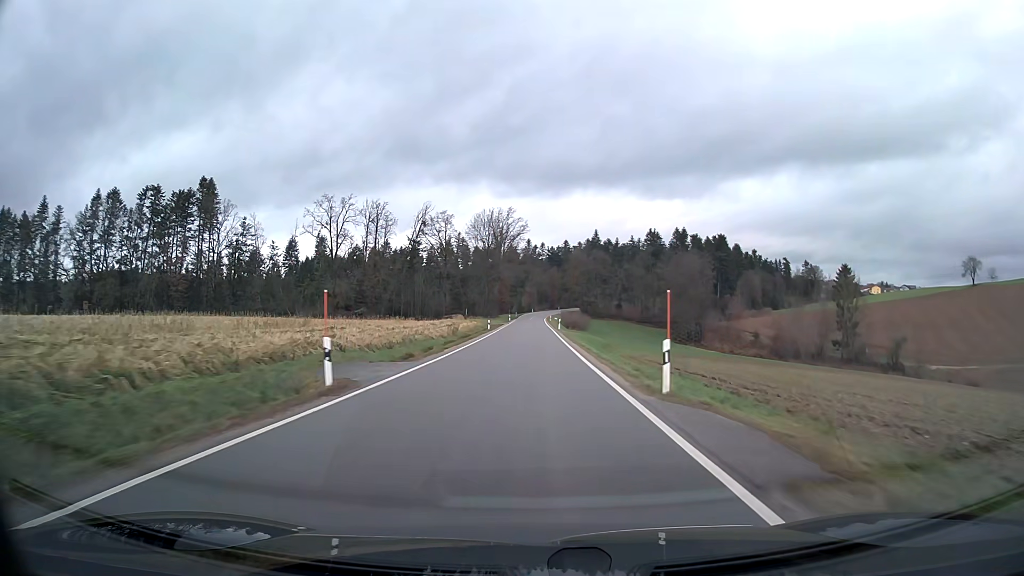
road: tertiary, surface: asphalt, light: Day
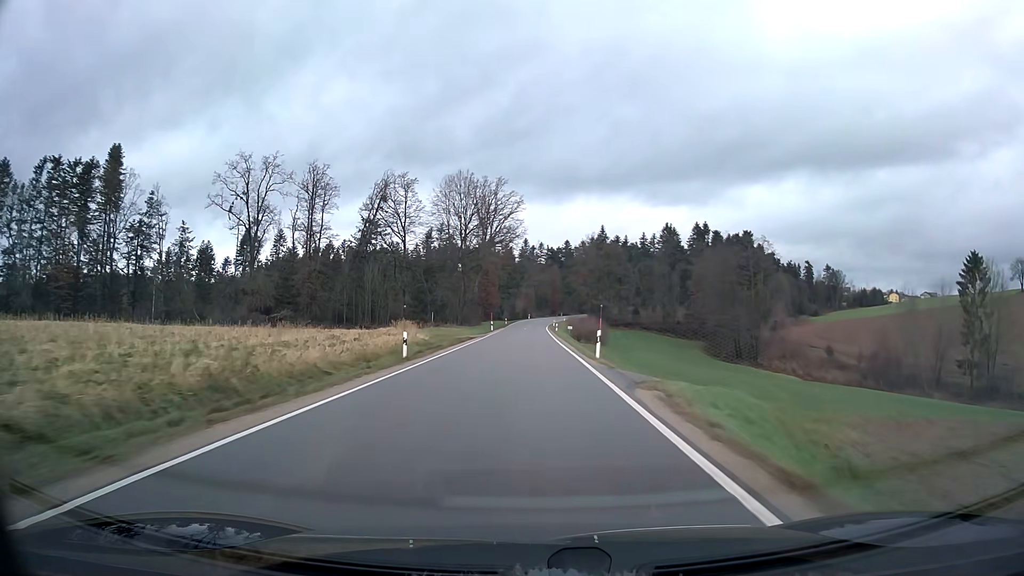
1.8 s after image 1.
(+0.1, +42.0) m; 0°
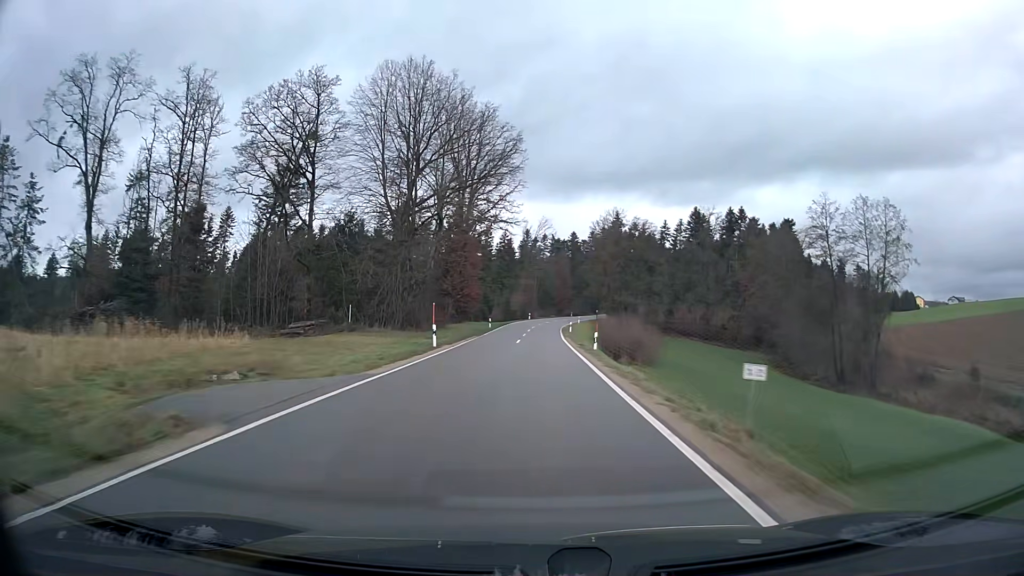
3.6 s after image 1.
(0.0, +42.7) m; 0°
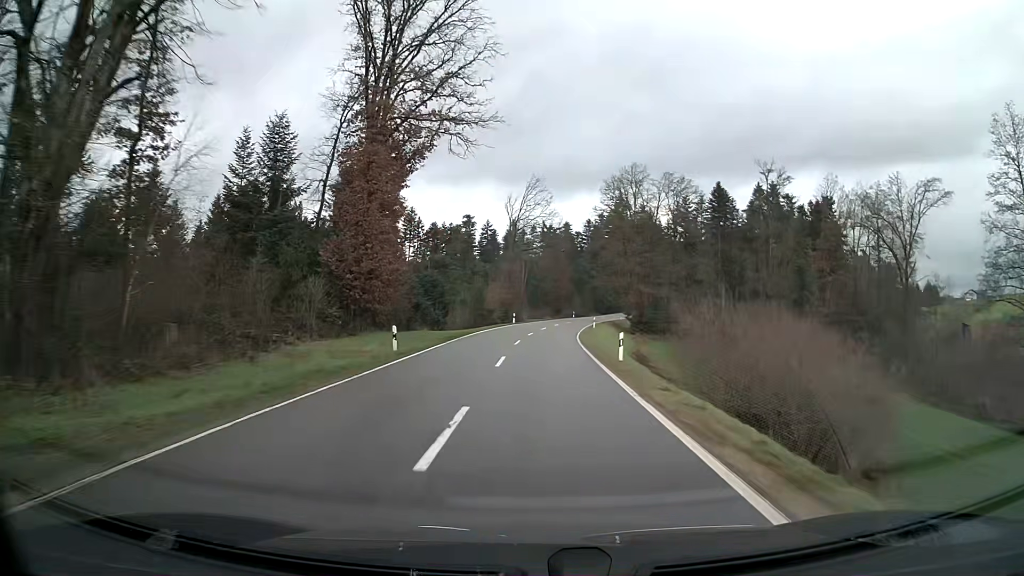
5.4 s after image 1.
(+0.3, +40.2) m; +1°
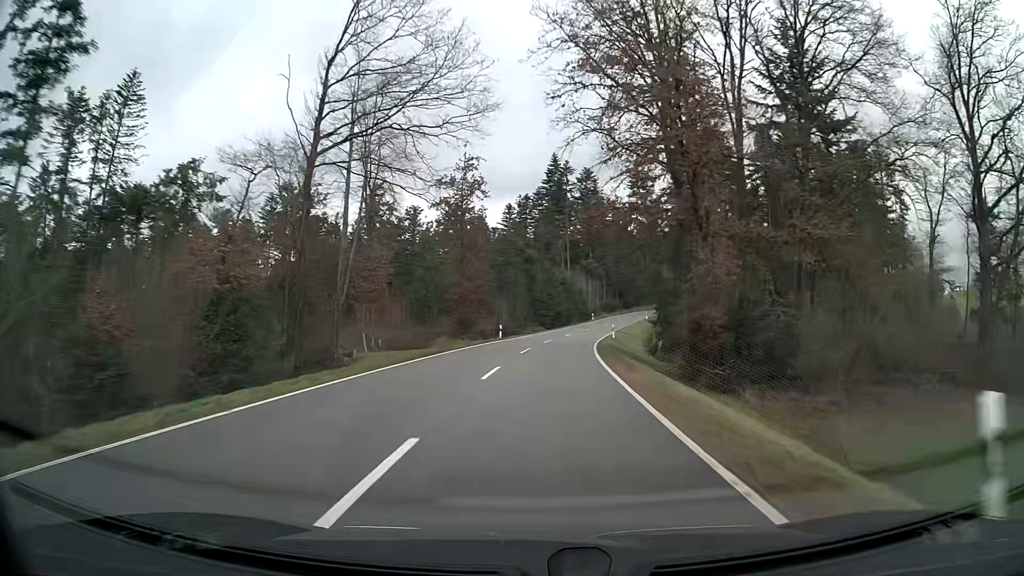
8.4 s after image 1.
(+3.2, +61.9) m; +7°
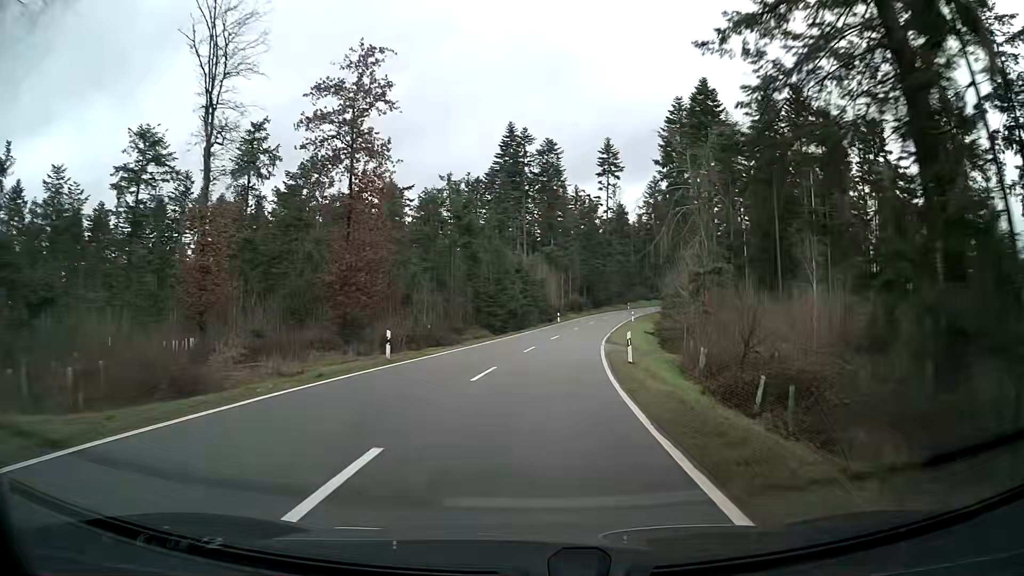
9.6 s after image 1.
(+0.9, +24.5) m; +4°
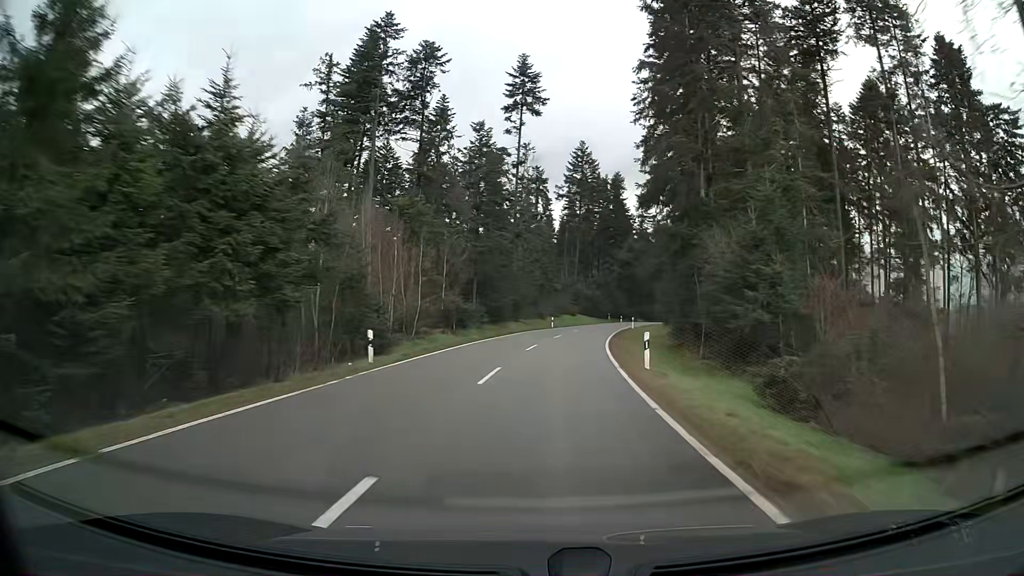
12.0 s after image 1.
(+3.9, +48.7) m; +9°
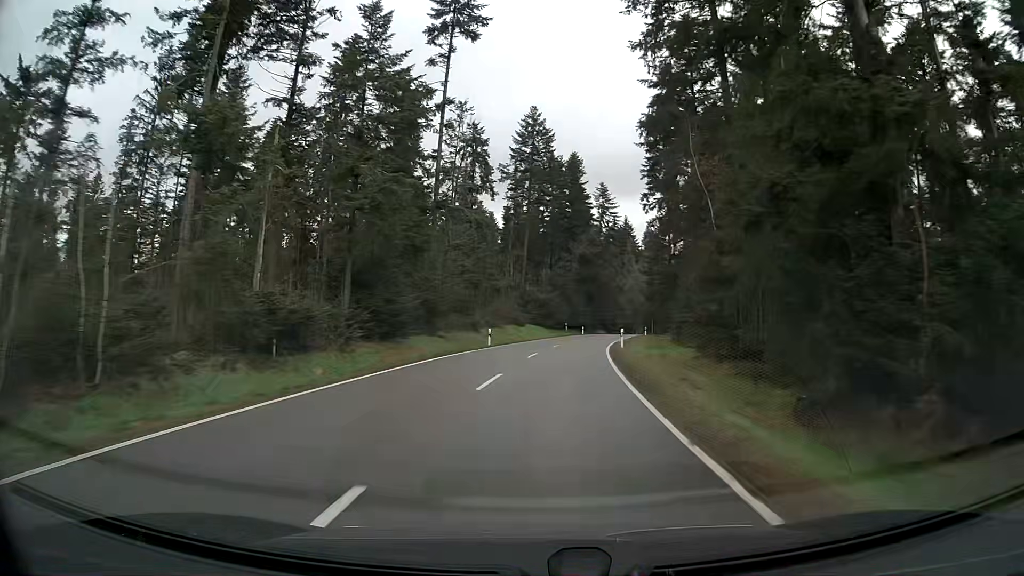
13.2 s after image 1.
(+1.0, +24.1) m; +5°
